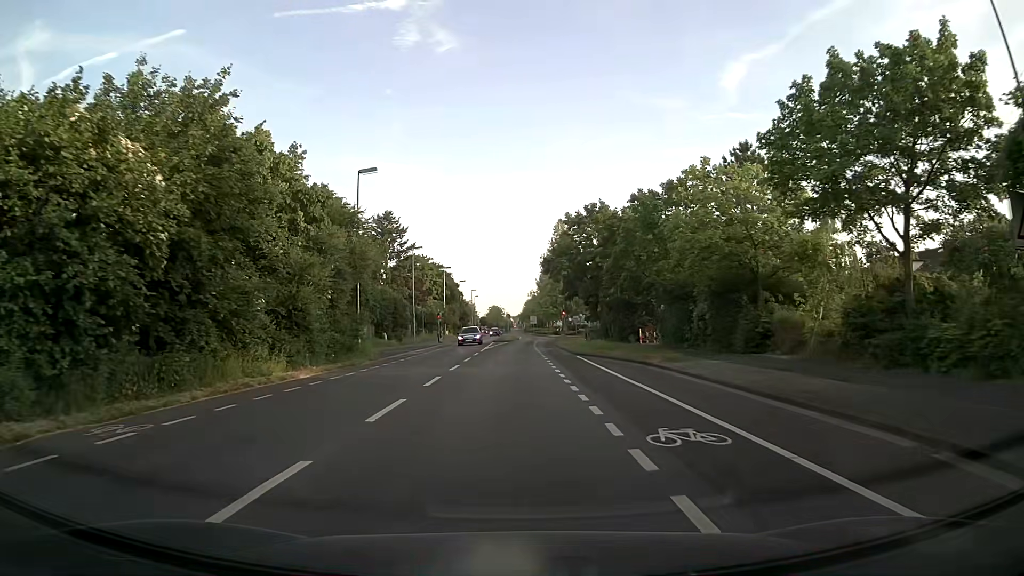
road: secondary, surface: asphalt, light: Day
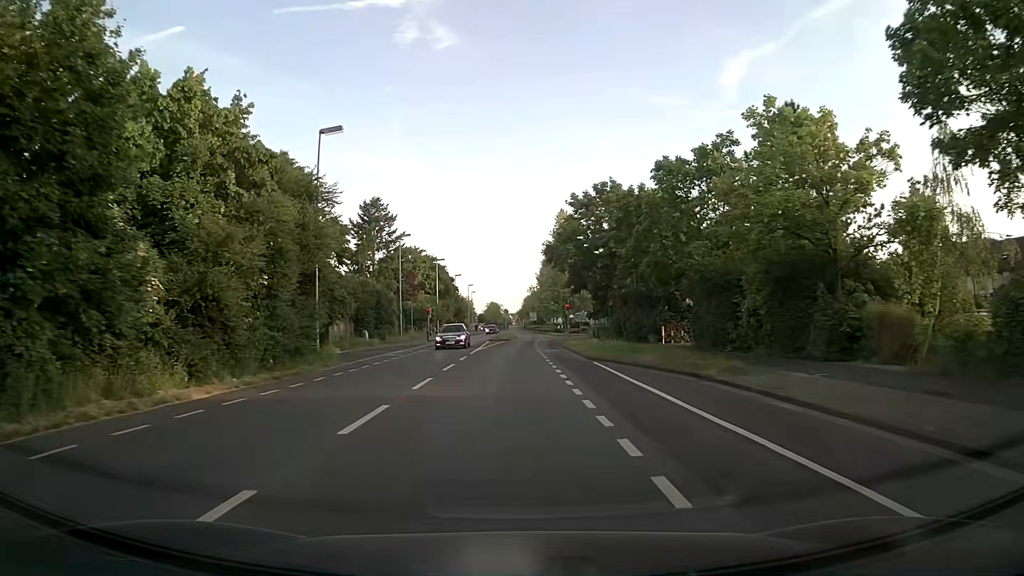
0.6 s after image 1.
(-0.1, +7.4) m; -1°
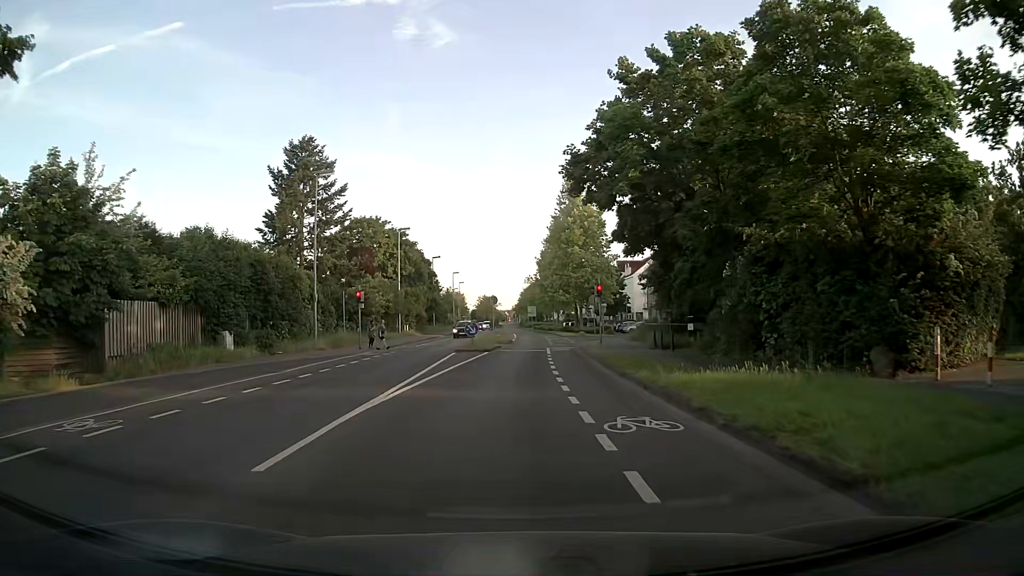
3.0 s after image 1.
(+0.2, +26.1) m; 0°
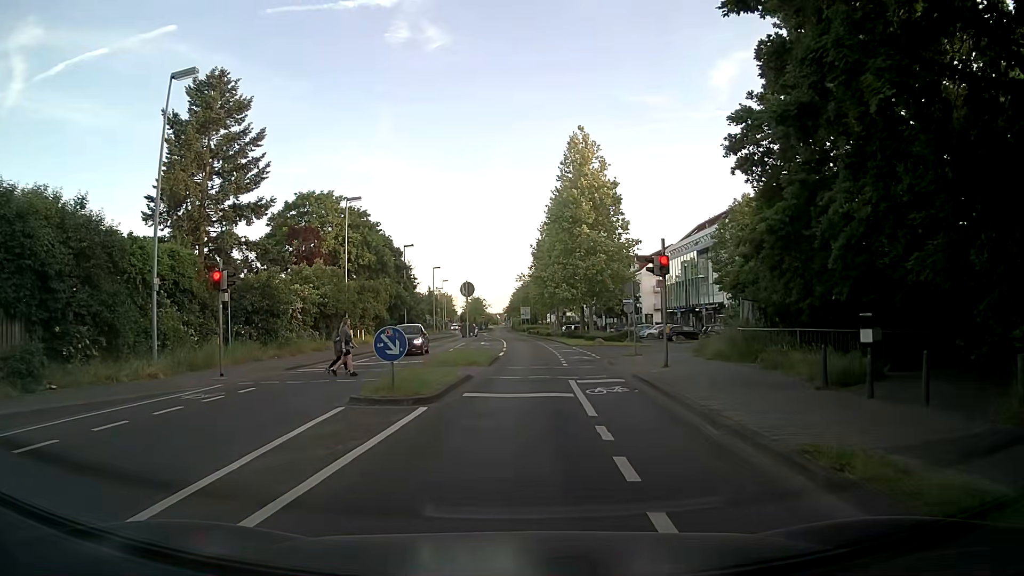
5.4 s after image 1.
(+0.1, +16.8) m; +1°
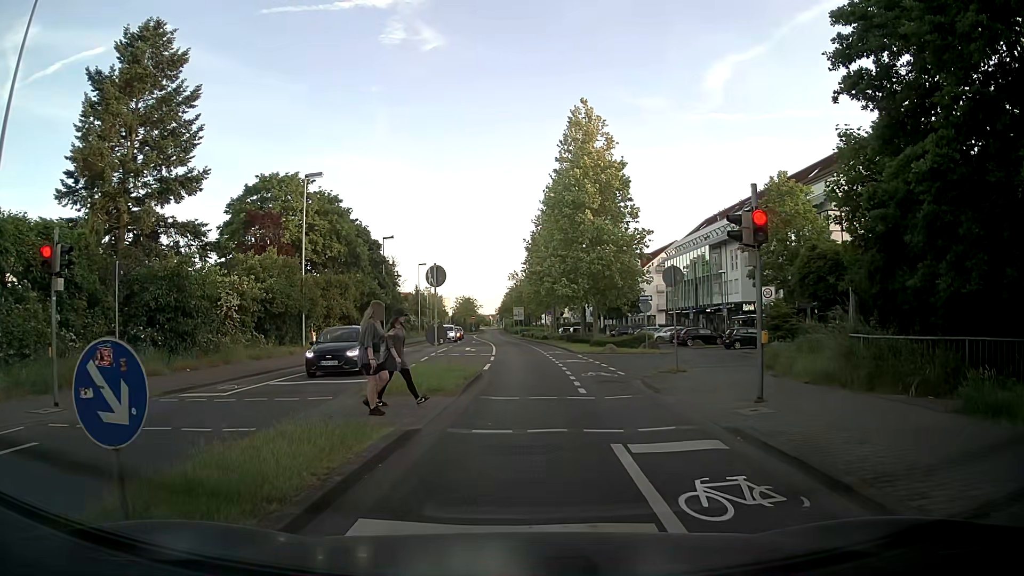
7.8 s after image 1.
(0.0, +7.7) m; +3°
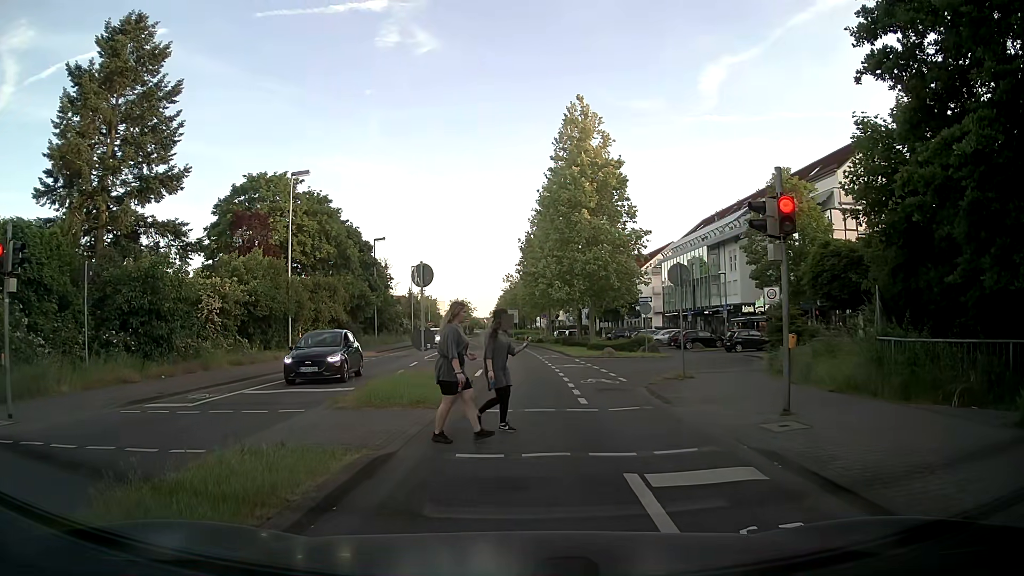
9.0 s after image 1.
(-0.1, +1.3) m; -2°
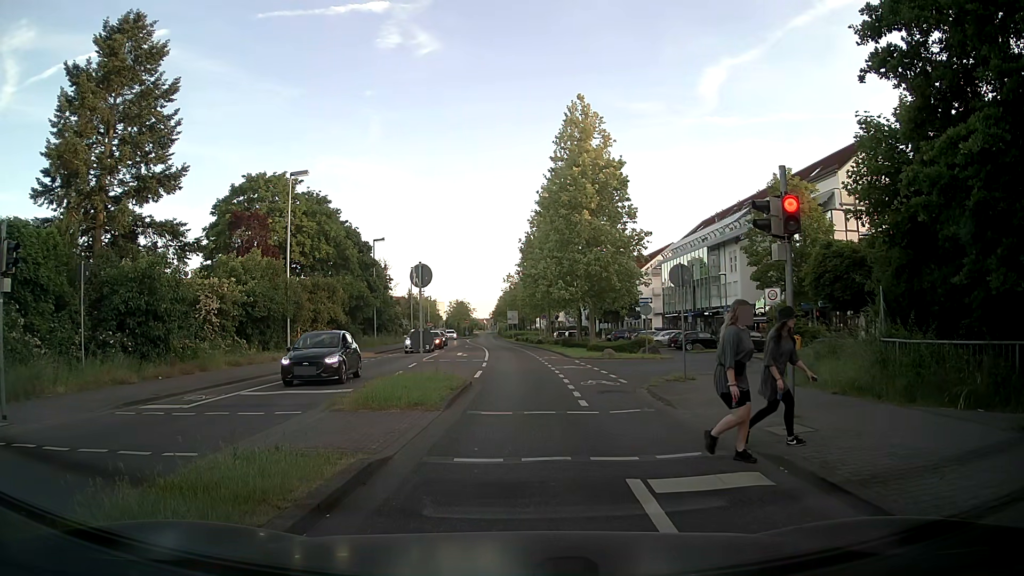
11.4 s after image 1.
(0.0, +0.2) m; 0°
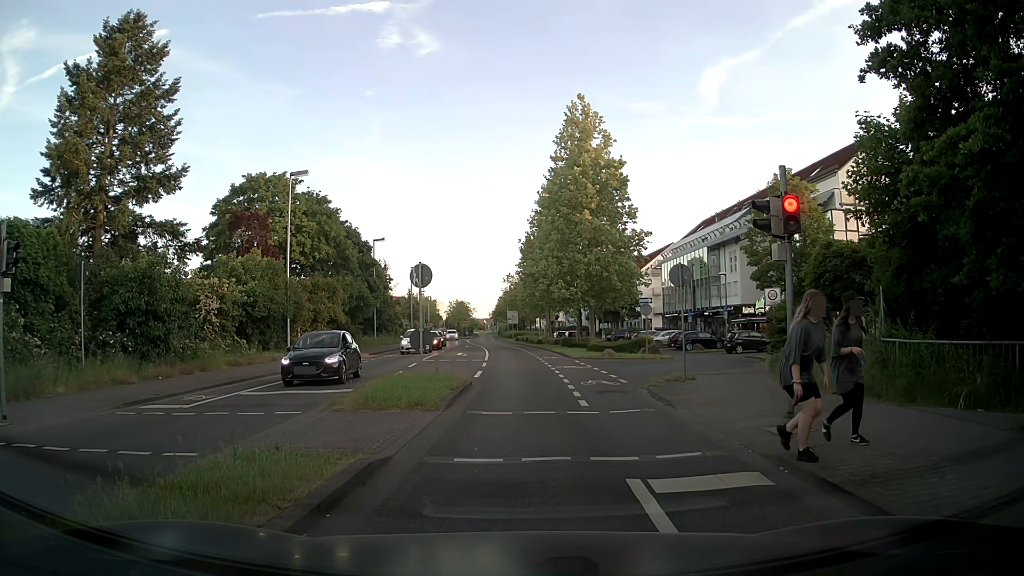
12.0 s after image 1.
(0.0, 0.0) m; 0°
(0, +10) (+1, +20) (0, +30) (0, +40) (0, +50) (-1, +60) (-1, +70) (-2, +80) (-3, +90) (-3, +100) m
